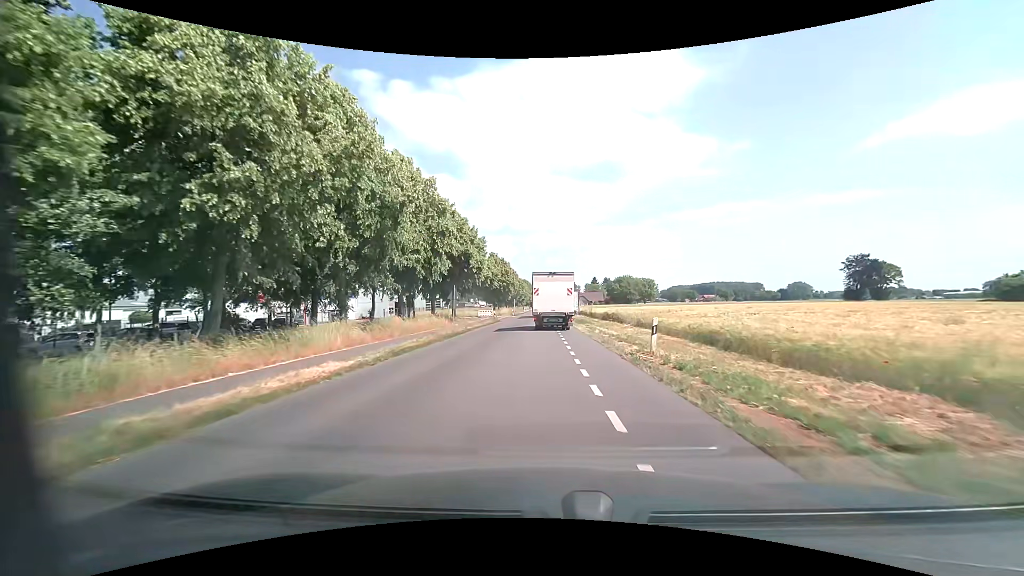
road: unclassified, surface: asphalt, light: Day
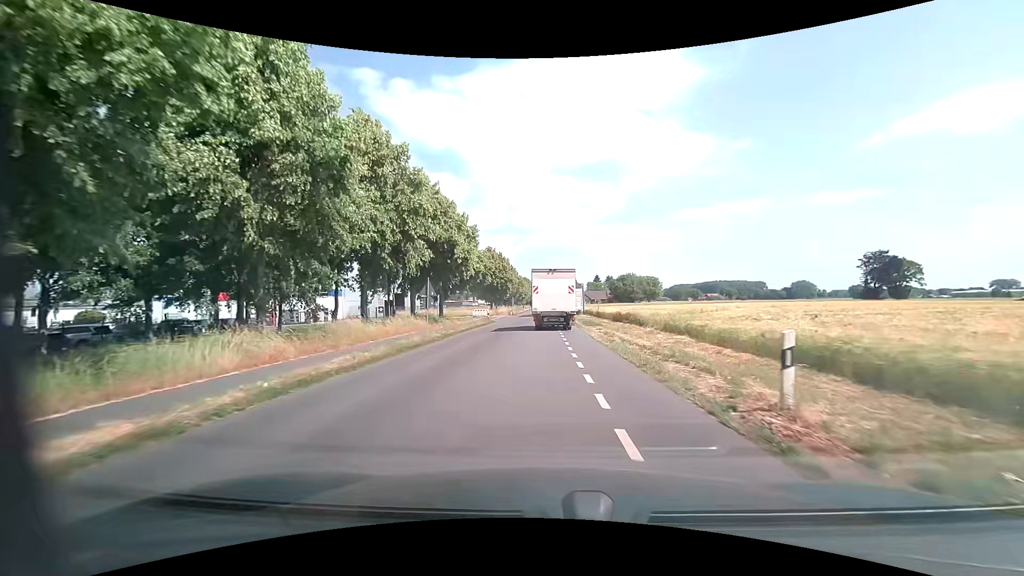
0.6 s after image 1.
(0.0, +7.2) m; 0°
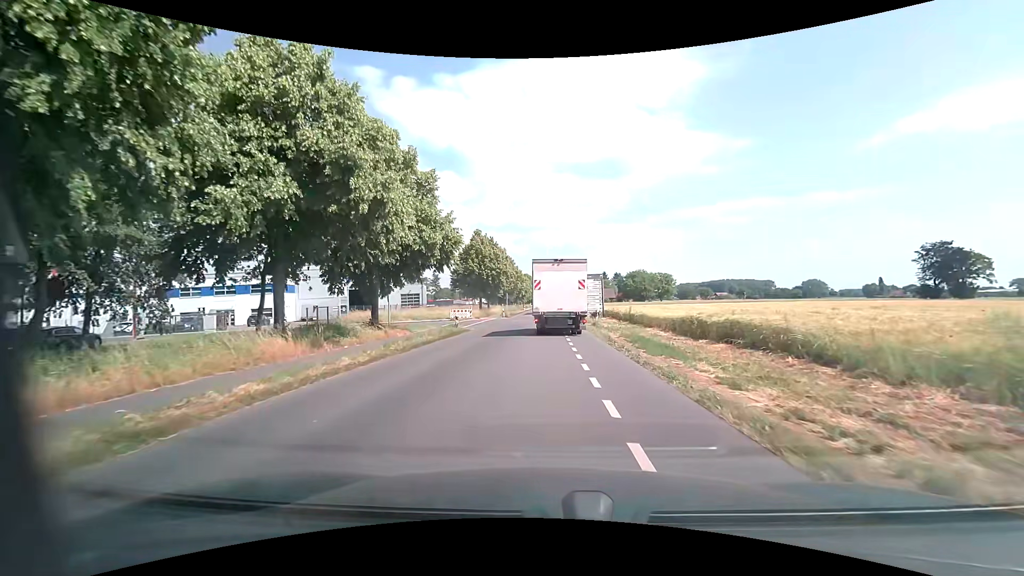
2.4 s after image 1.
(-0.1, +19.2) m; 0°
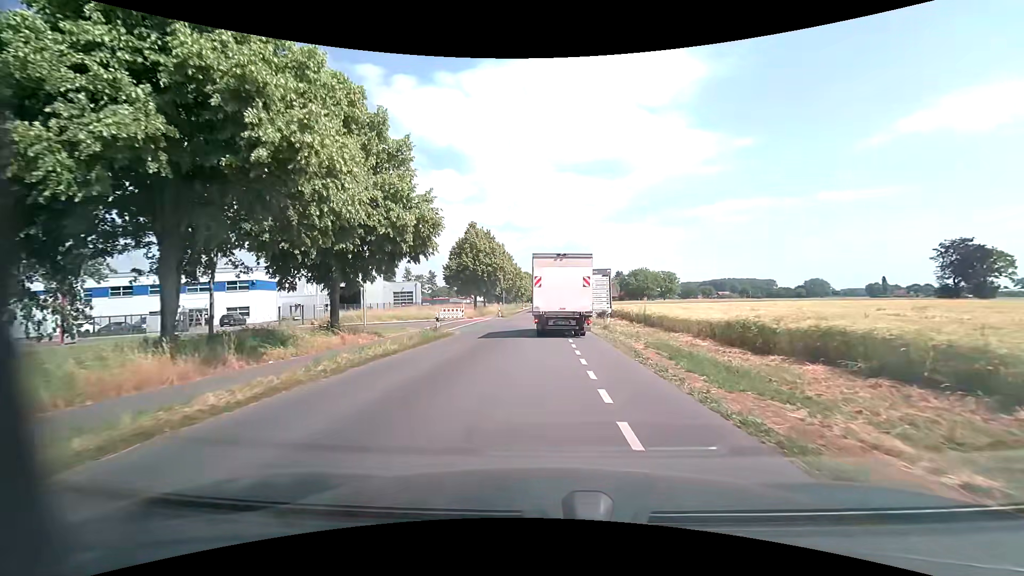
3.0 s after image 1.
(0.0, +5.4) m; 0°
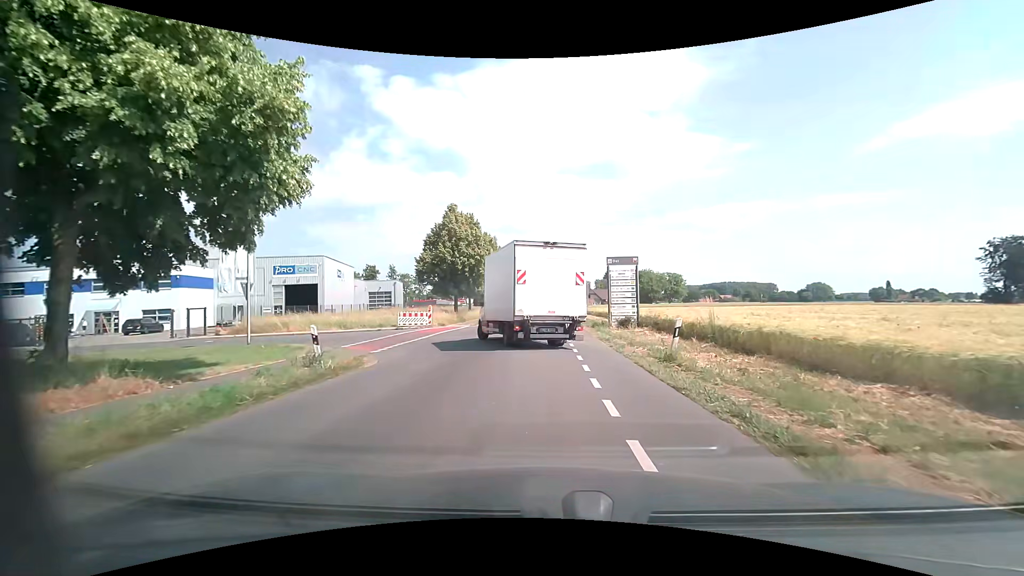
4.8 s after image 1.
(0.0, +12.9) m; 0°
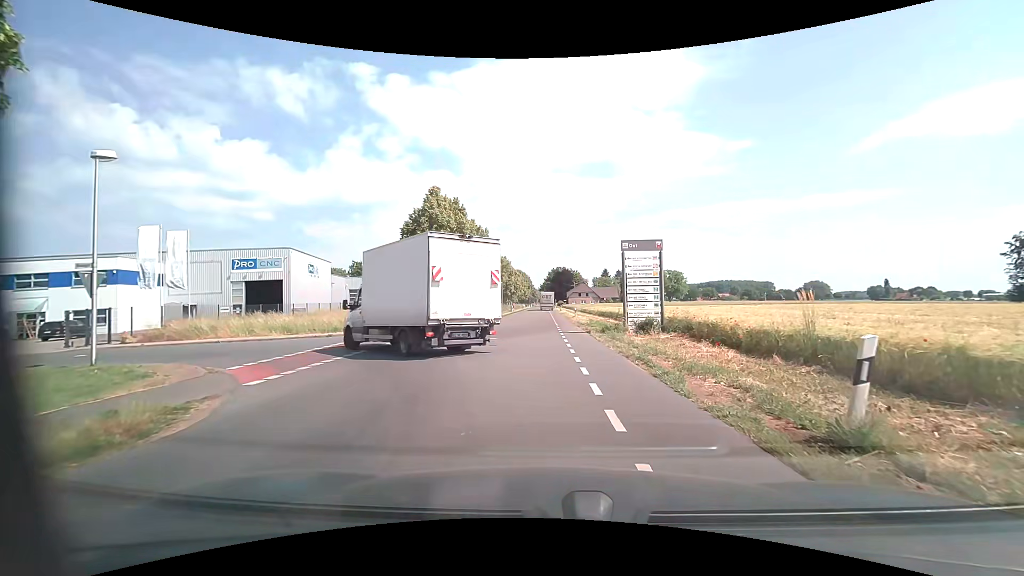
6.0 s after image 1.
(0.0, +6.9) m; -1°
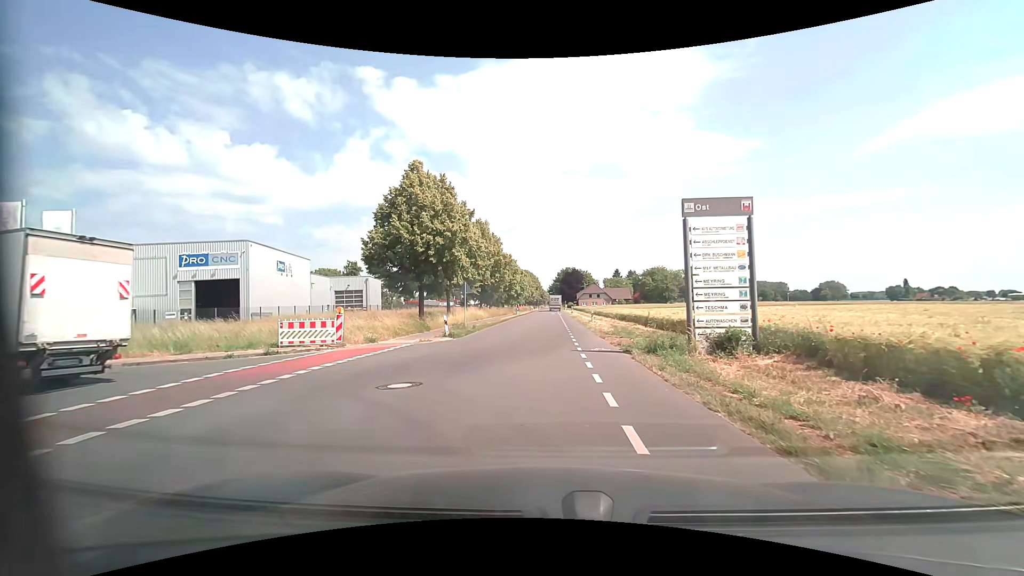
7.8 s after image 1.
(+0.1, +9.1) m; 0°
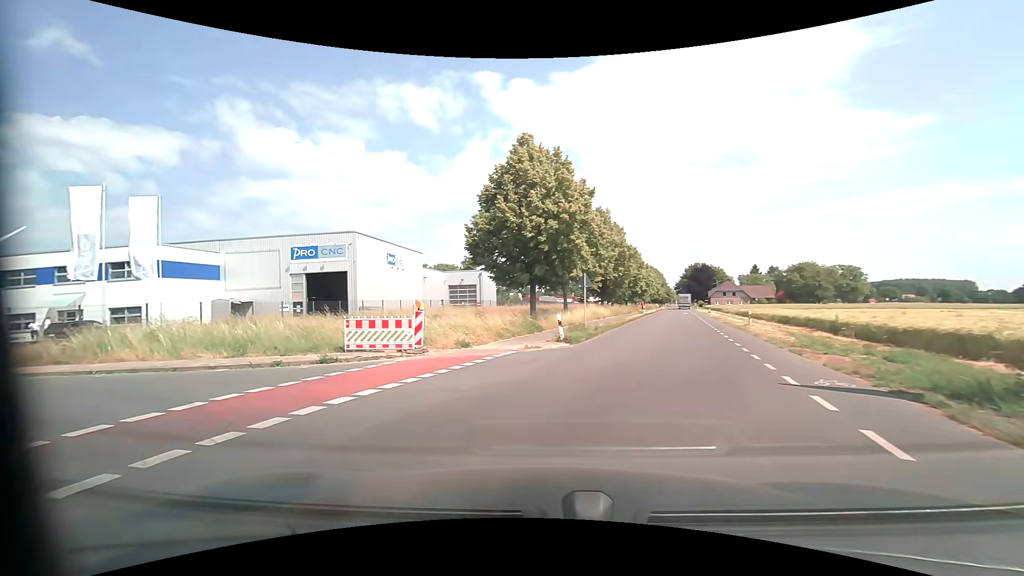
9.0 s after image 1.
(-0.5, +5.7) m; -15°
(-4, +9) (-13, +12) (-23, +12) (-33, +13) (-43, +13) (-53, +14) (-63, +14) (-73, +14) (-83, +14) (-93, +14) m
